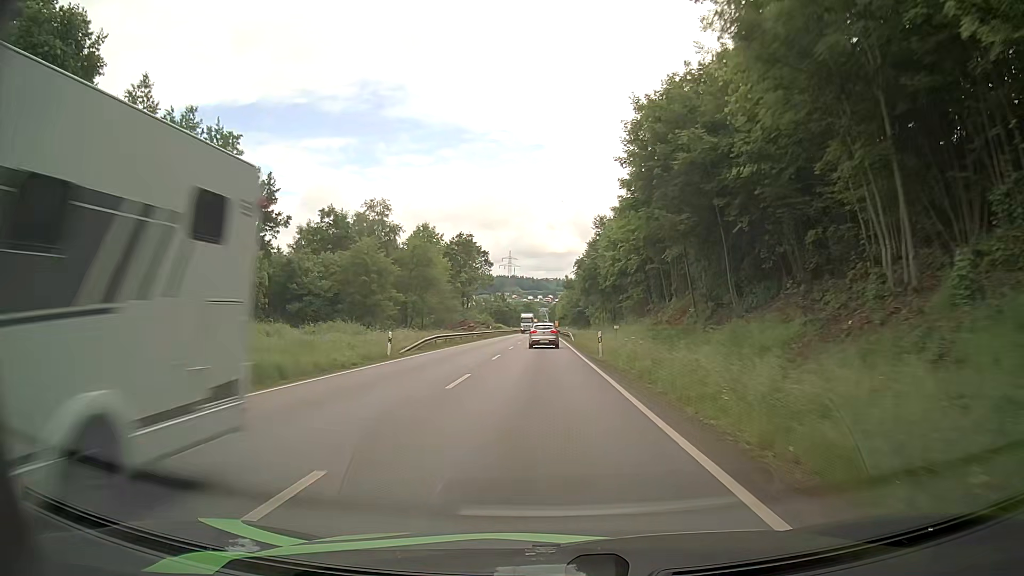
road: primary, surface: asphalt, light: Day
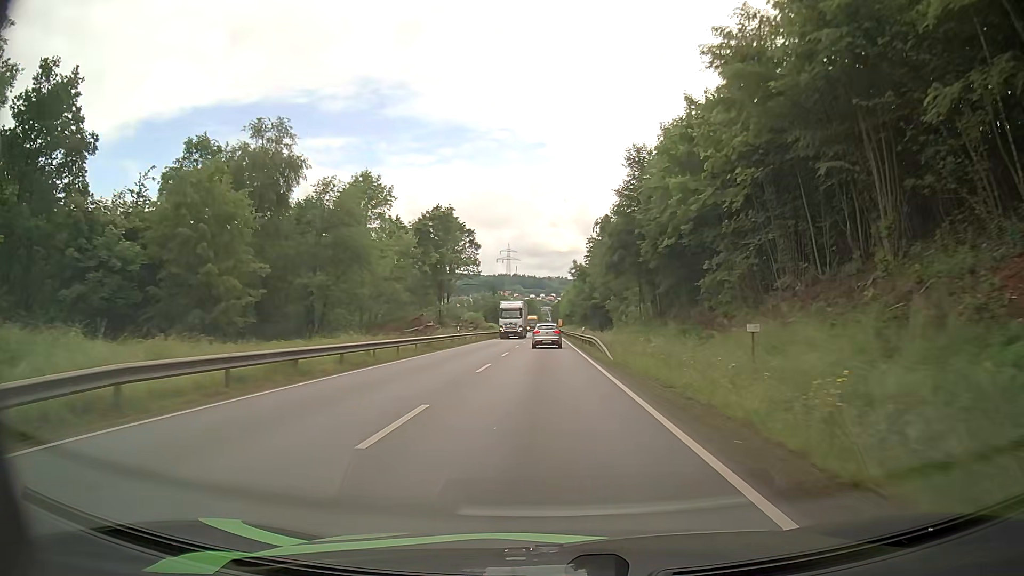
(-0.1, +31.2) m; 0°
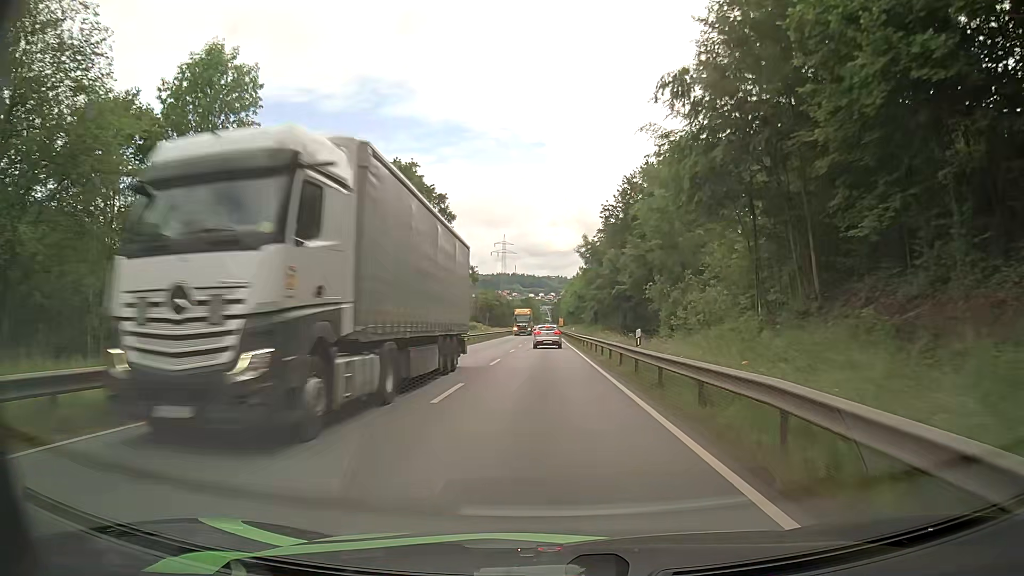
(+0.1, +29.7) m; 0°
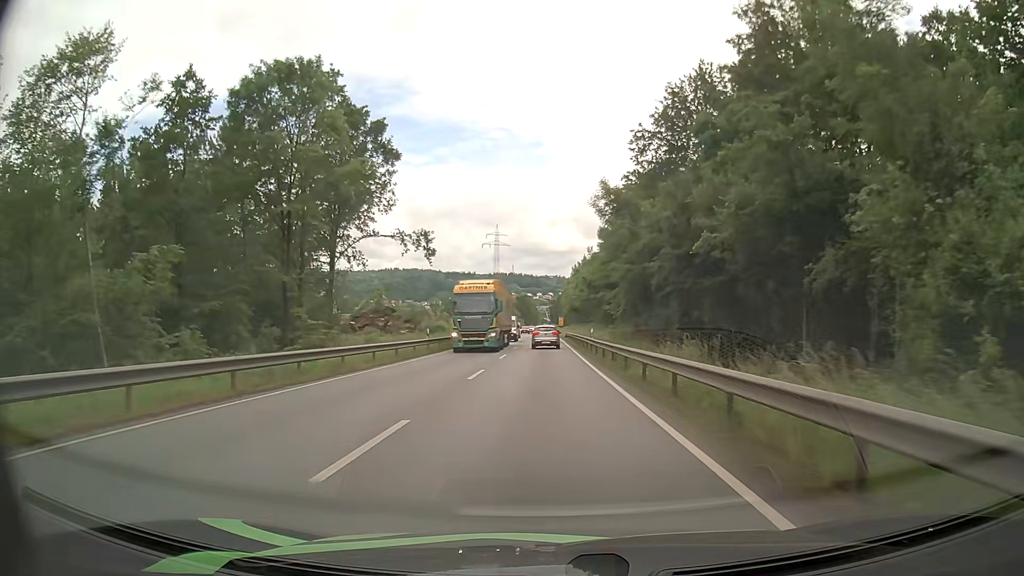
(0.0, +30.2) m; 0°
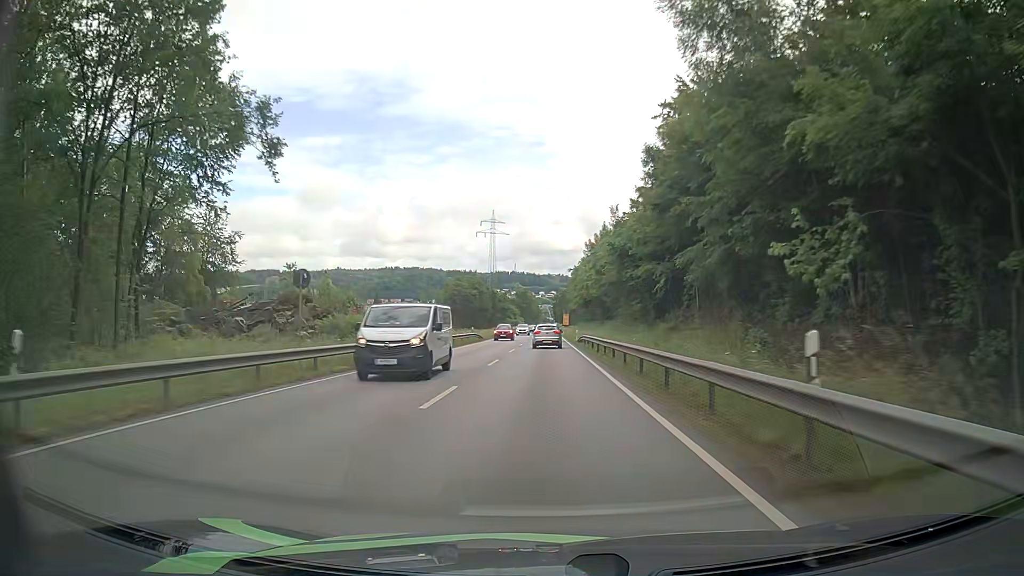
(+0.1, +31.0) m; 0°
